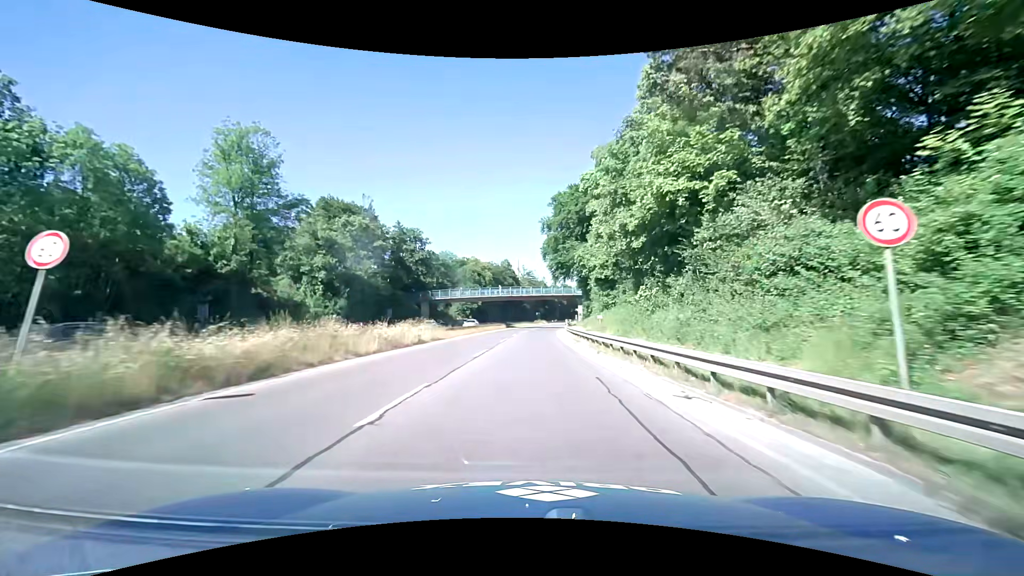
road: trunk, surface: asphalt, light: Day
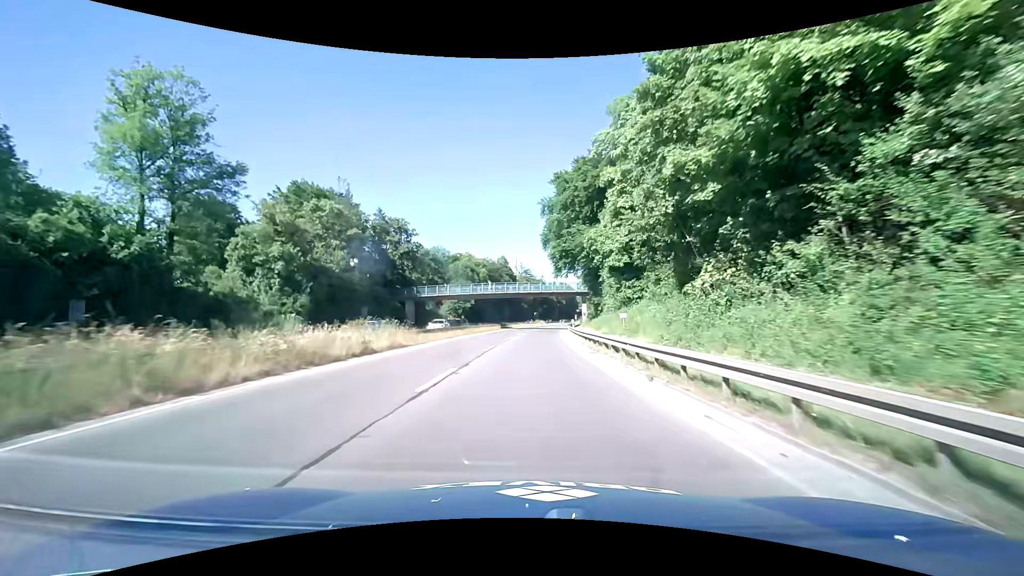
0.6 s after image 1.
(0.0, +9.2) m; 0°
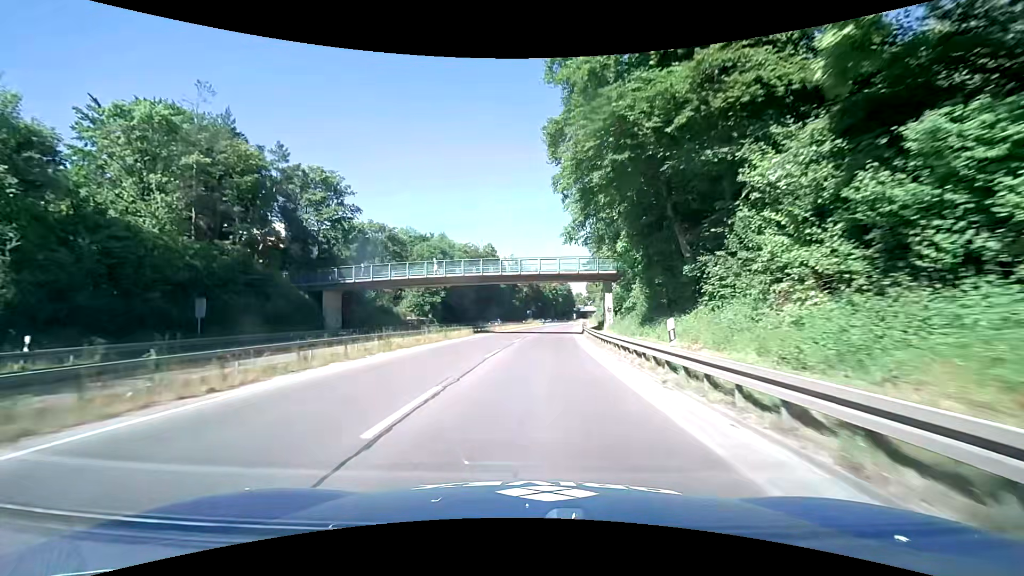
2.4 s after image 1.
(+0.2, +27.6) m; +1°
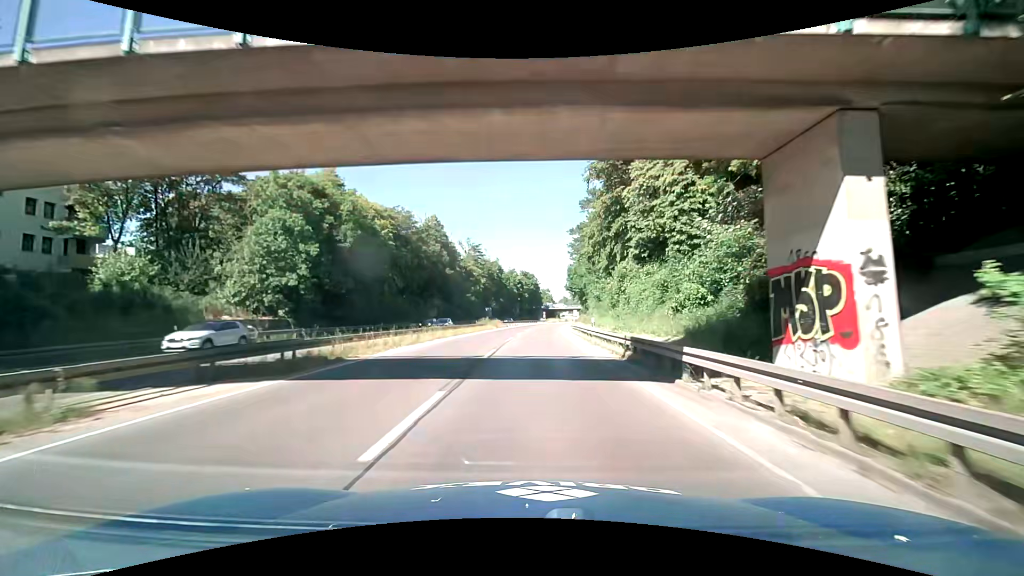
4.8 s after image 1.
(+0.8, +36.8) m; +4°
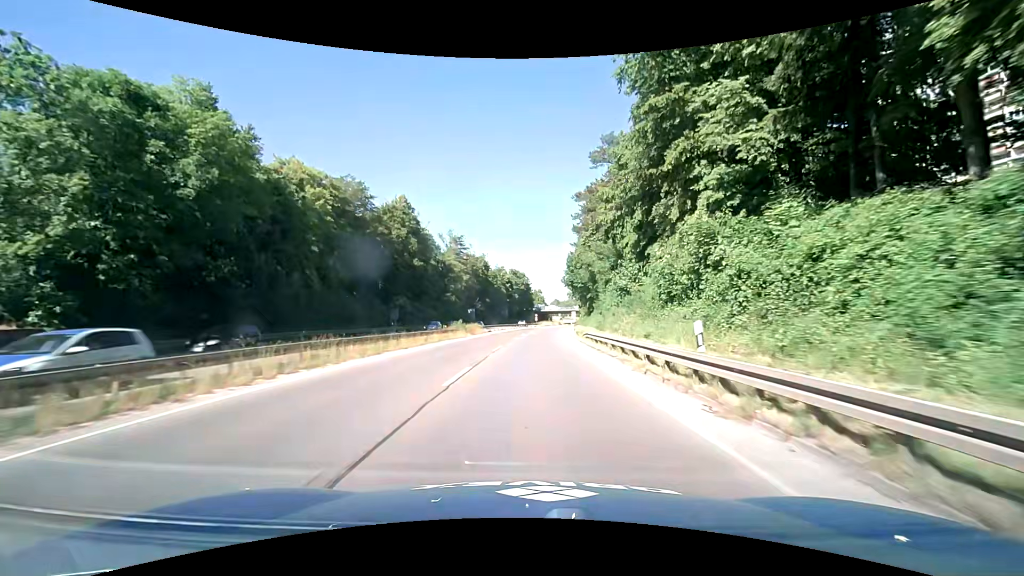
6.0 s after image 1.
(+0.5, +18.4) m; +2°
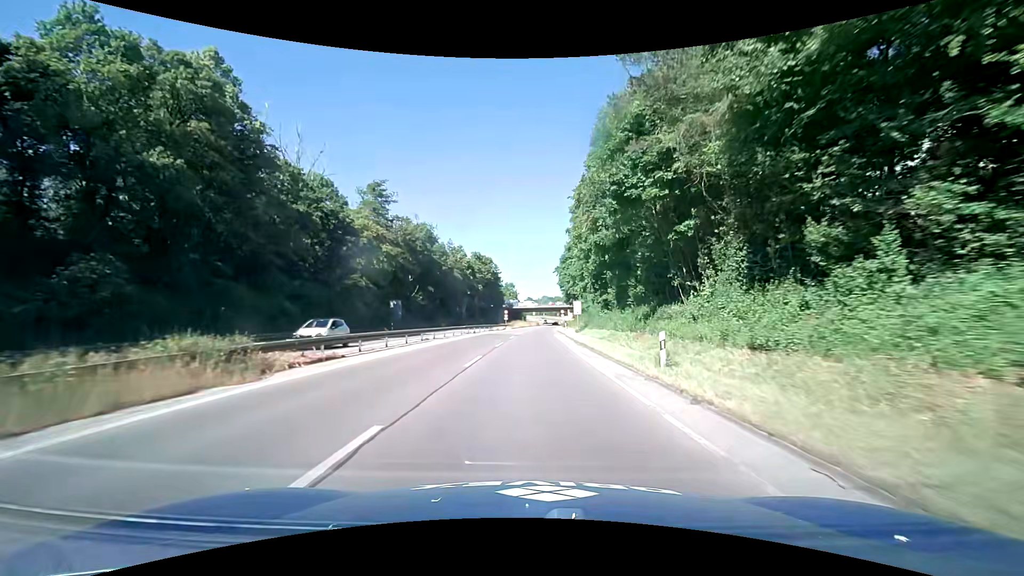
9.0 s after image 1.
(+0.8, +46.1) m; +3°
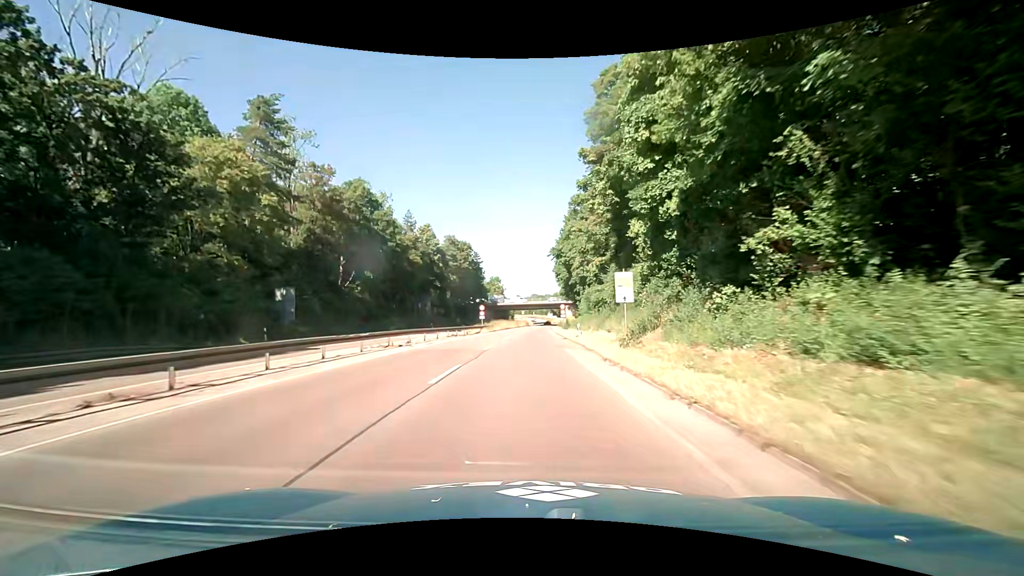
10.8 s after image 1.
(+0.3, +27.7) m; +1°
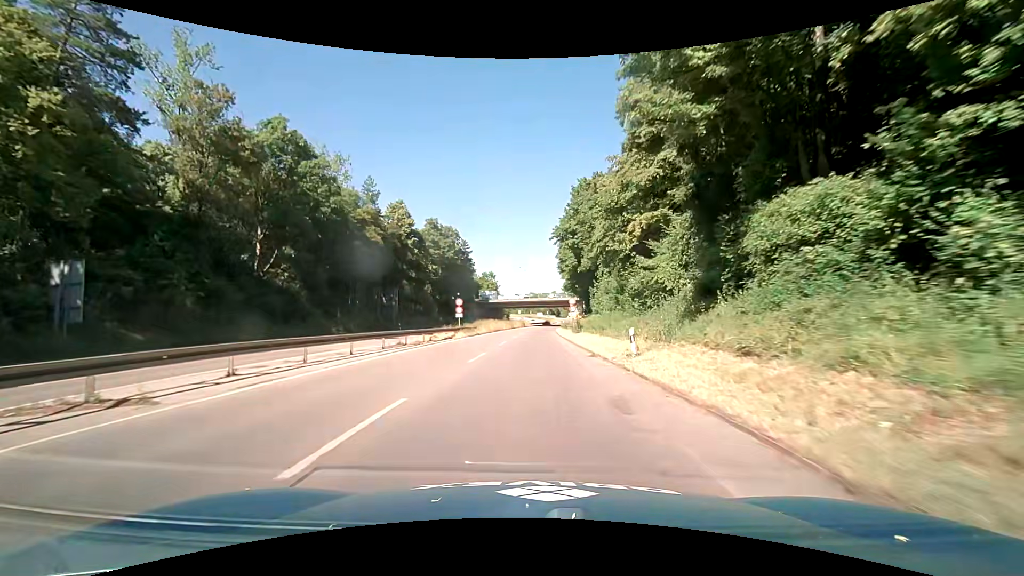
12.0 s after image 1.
(-0.1, +18.4) m; 0°
(0, +10) (0, +20) (0, +30) (+1, +40) (+1, +50) (+1, +60) (+2, +70) (+3, +80) (+4, +90) (+6, +100) m
